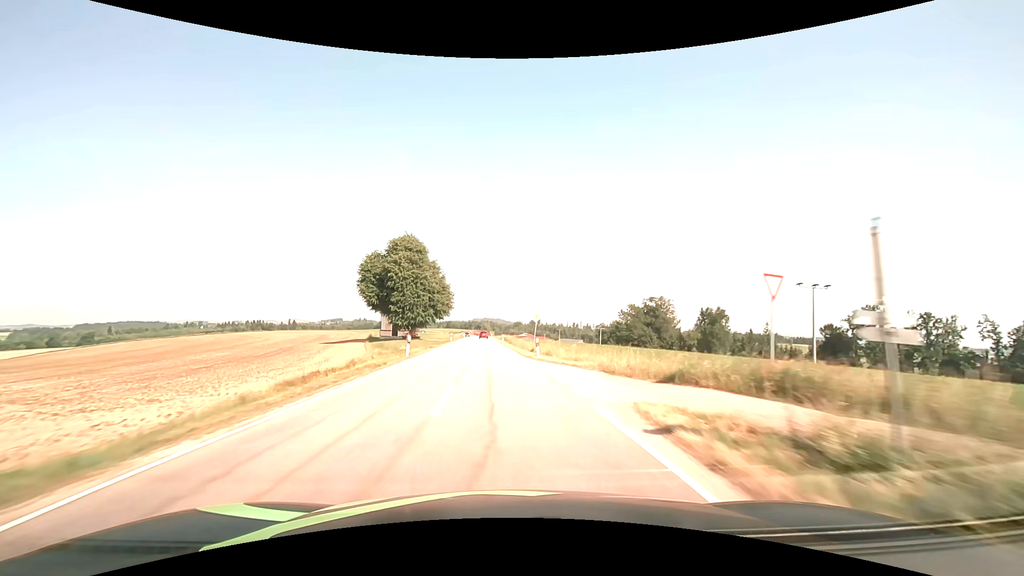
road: tertiary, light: Day
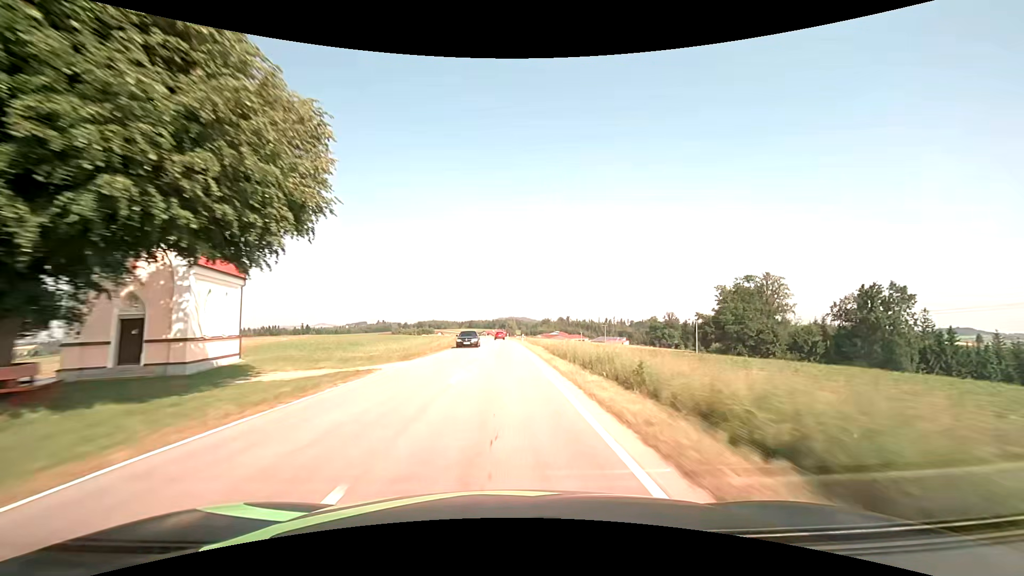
(-3.4, +70.4) m; -3°
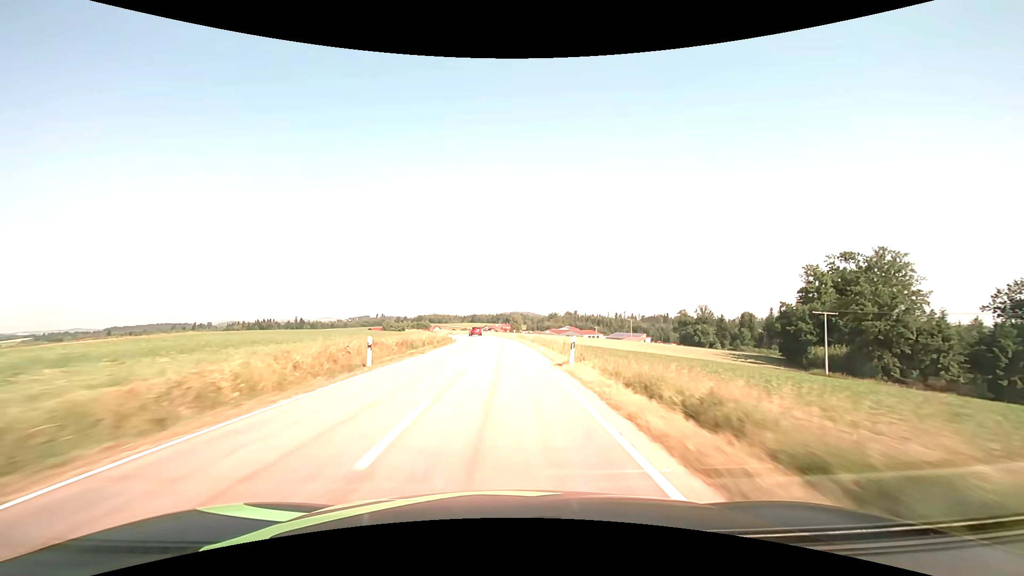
(-0.1, +45.3) m; -1°
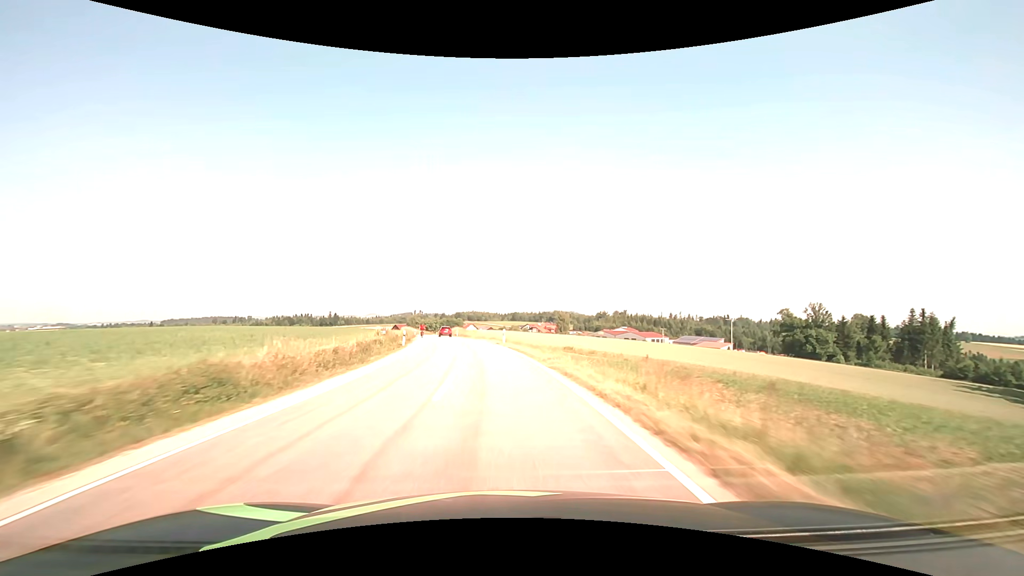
(-1.1, +57.8) m; -4°
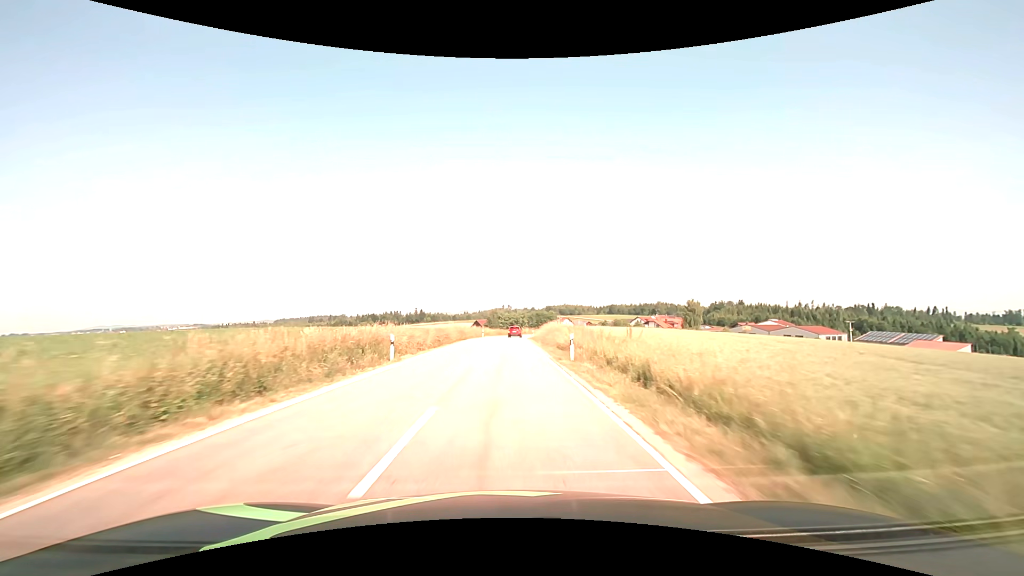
(-7.6, +66.3) m; -11°
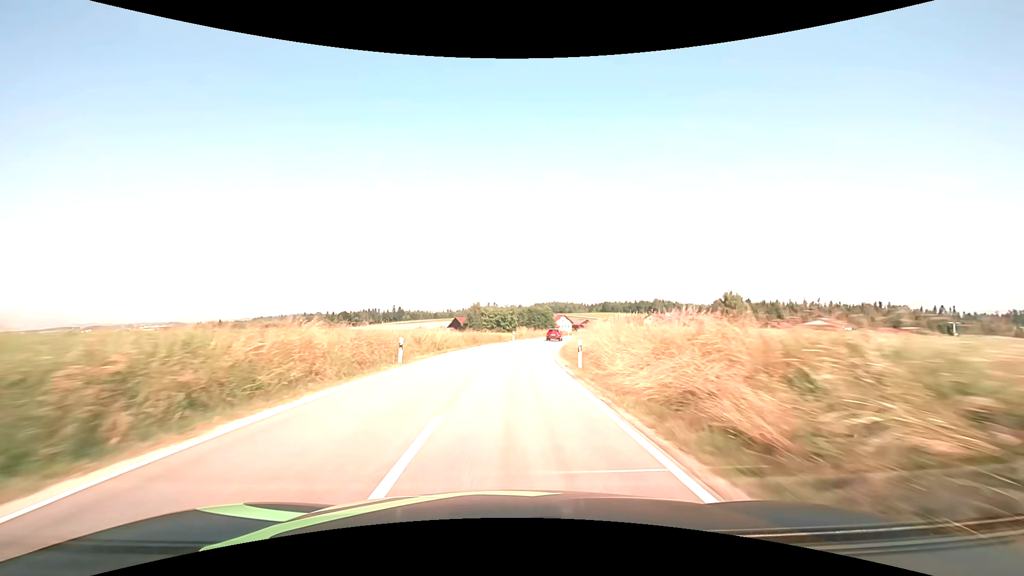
(0.0, +50.2) m; +1°
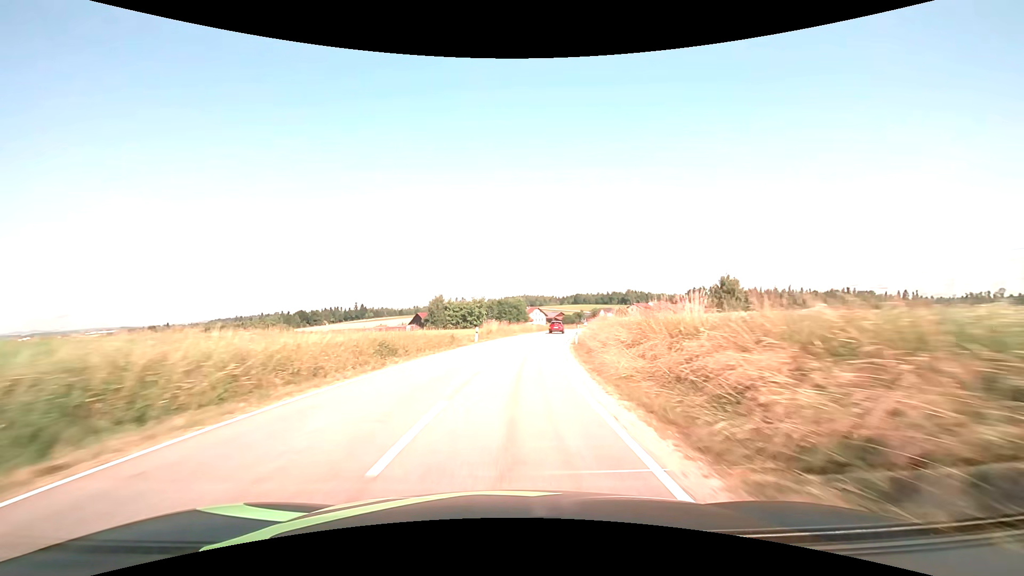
(+0.7, +24.2) m; +3°
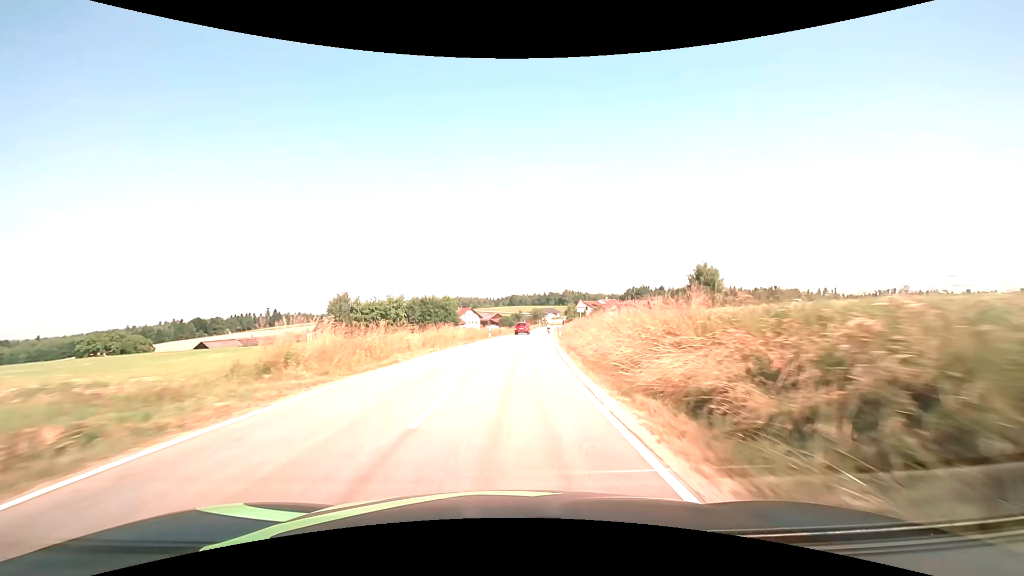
(+2.4, +34.8) m; +8°
(0, +10) (+1, +20) (+1, +30) (+2, +40) (+3, +50) (+4, +60) (+5, +70) (+6, +80) (+7, +90) (+8, +100) m
